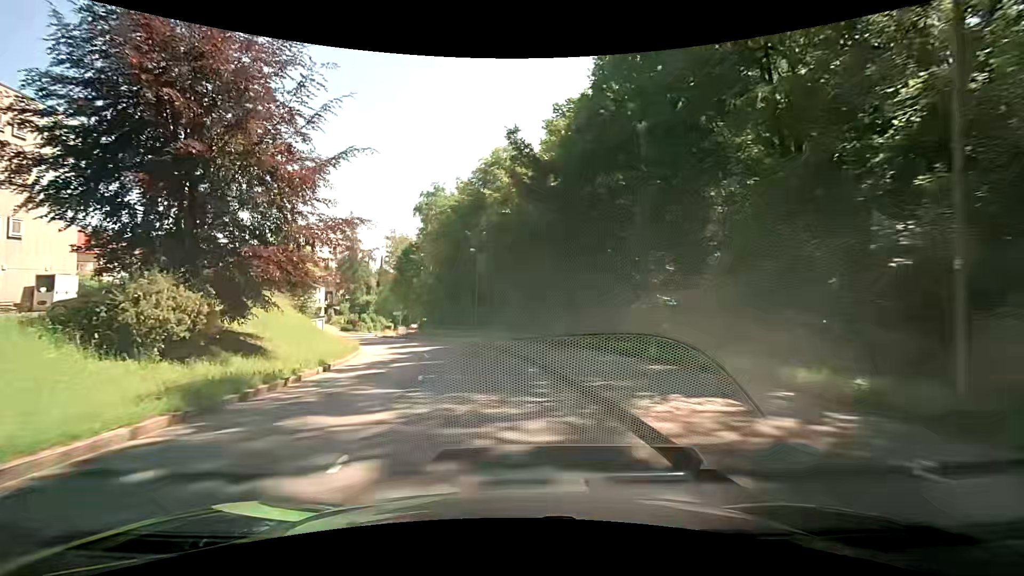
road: tertiary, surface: asphalt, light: Day
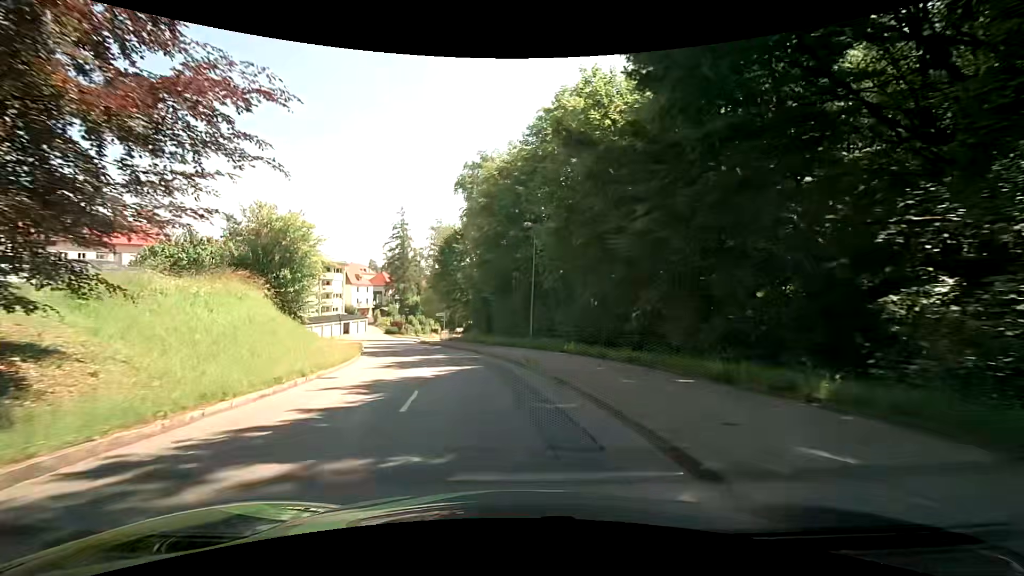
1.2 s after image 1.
(-0.9, +13.2) m; -7°
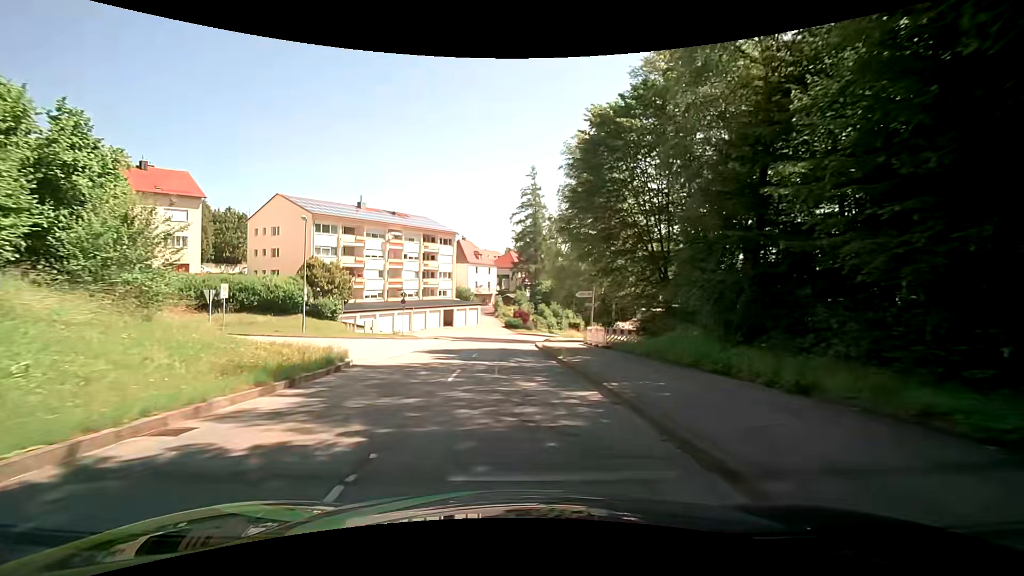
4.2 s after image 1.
(-5.1, +33.1) m; -16°
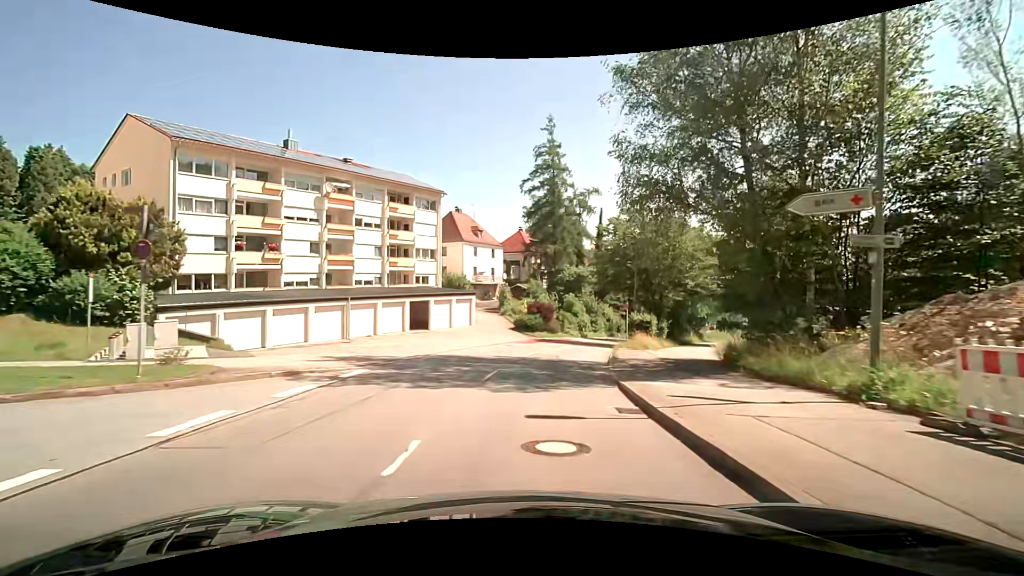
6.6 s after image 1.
(-0.6, +26.8) m; -1°
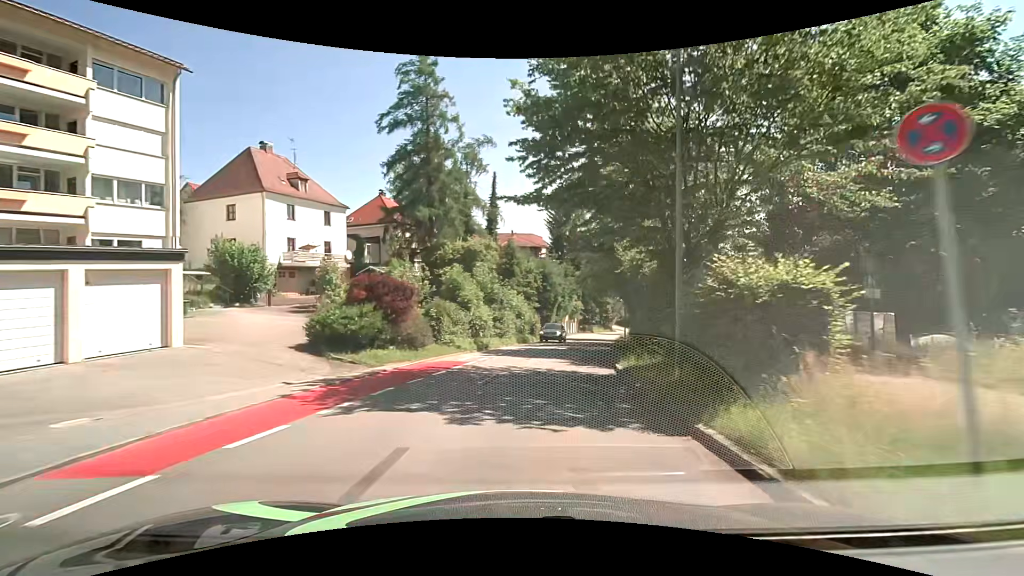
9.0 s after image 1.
(+2.7, +27.2) m; +12°
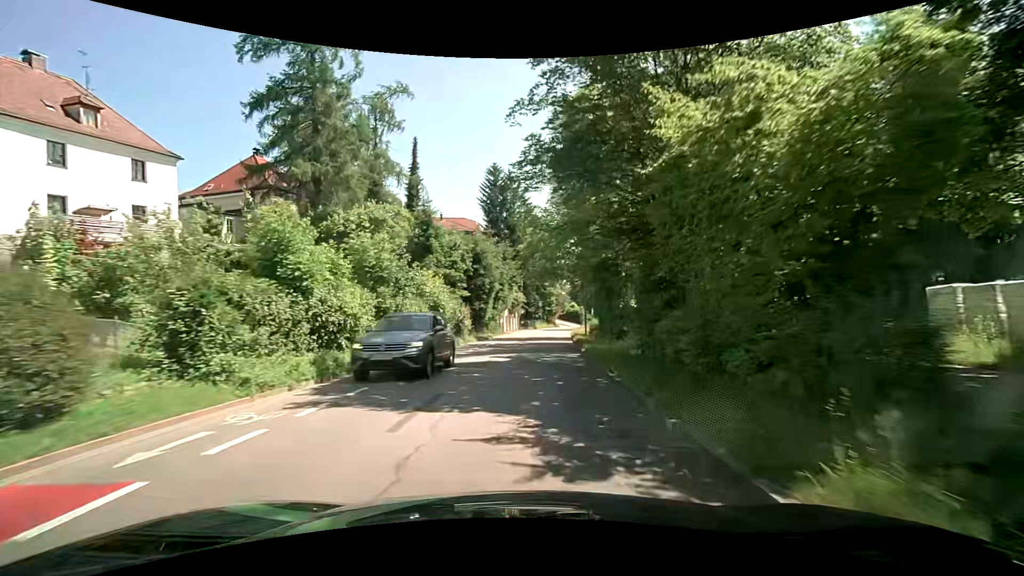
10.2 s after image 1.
(+1.0, +13.9) m; +7°
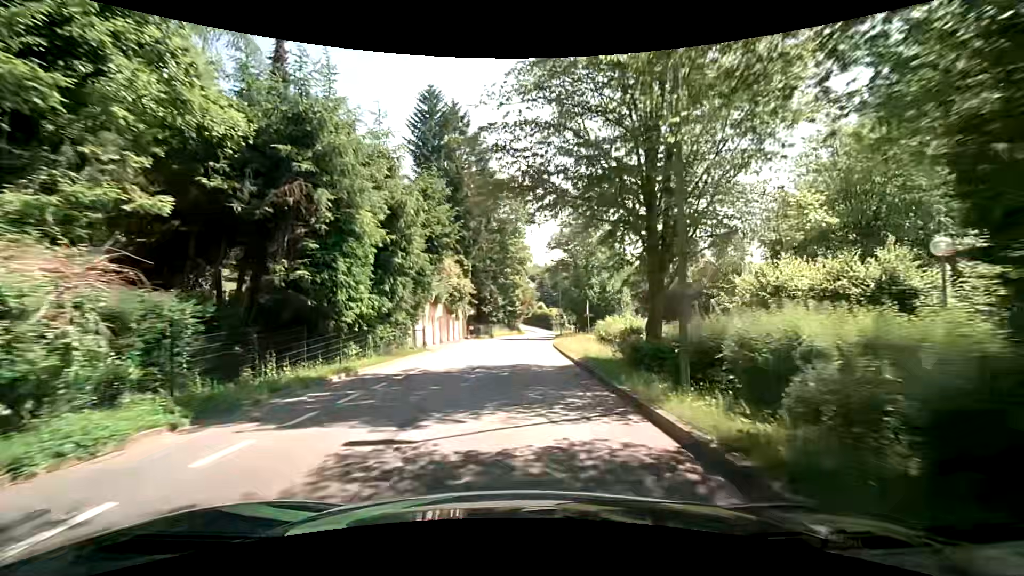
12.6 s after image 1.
(+1.5, +28.0) m; +5°
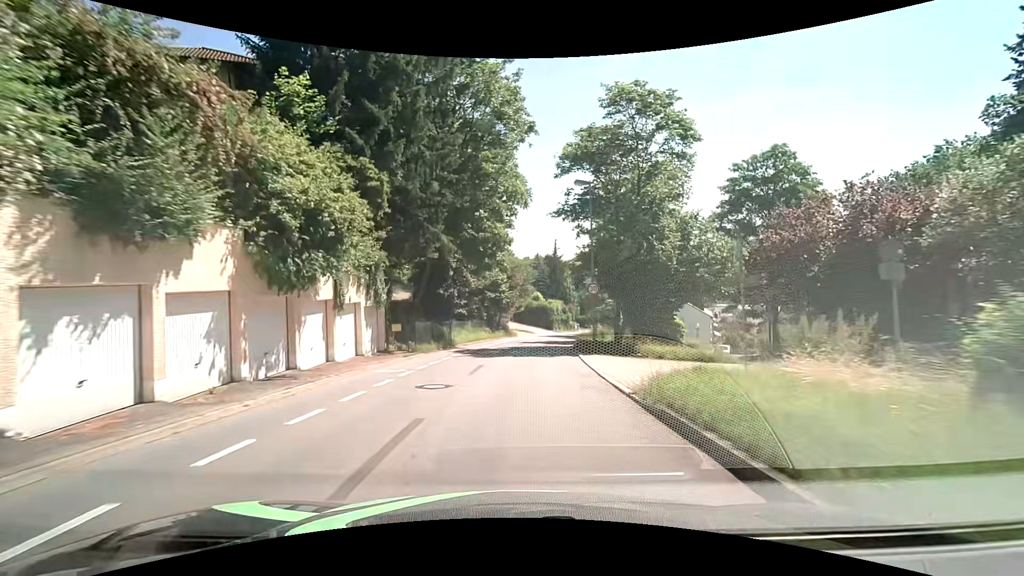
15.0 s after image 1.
(+0.7, +28.0) m; +3°
(0, +10) (0, +20) (+1, +30) (+2, +40) (+3, +50) (+6, +60) (+8, +69) (+11, +79) (+14, +88) (+17, +98) m
